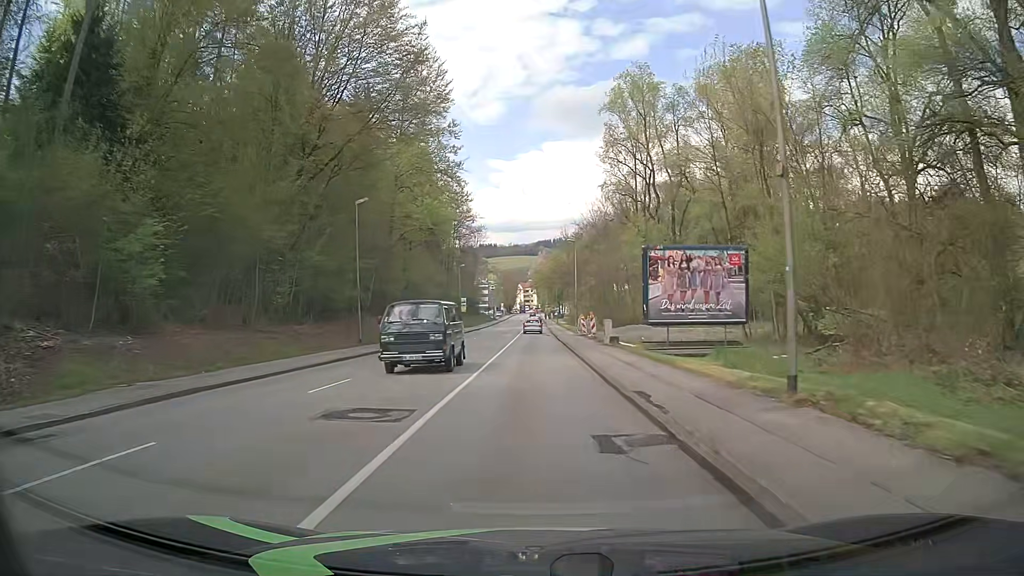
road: tertiary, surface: asphalt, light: Day
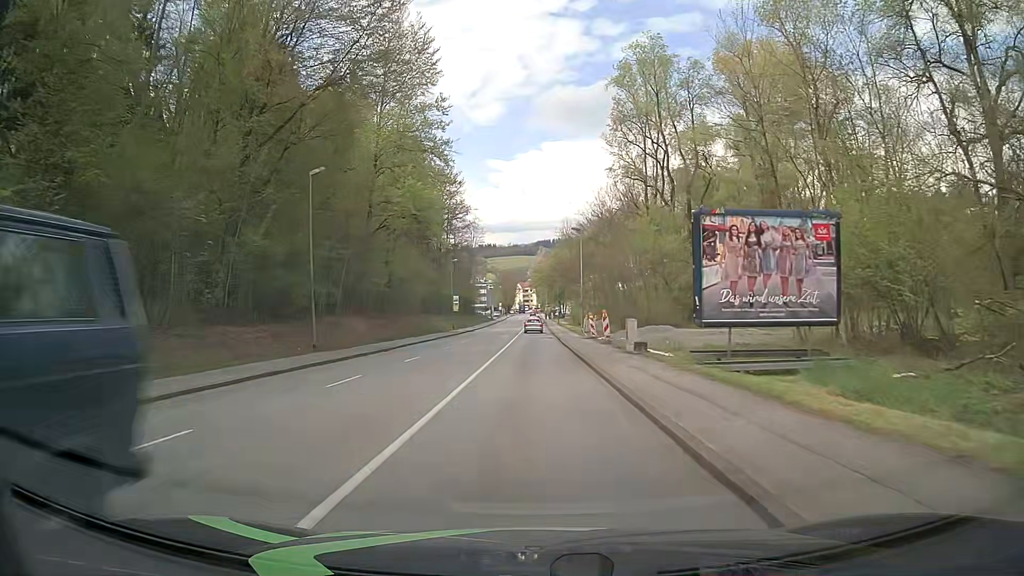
(+0.1, +7.9) m; +1°
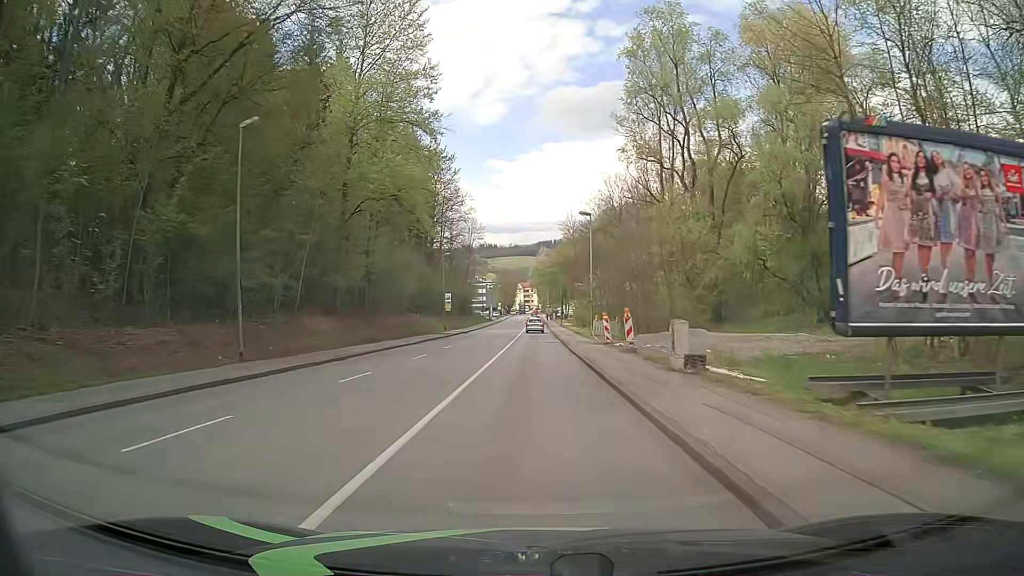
(-0.1, +7.9) m; -1°
(0, +10) (0, +20) (0, +30) (0, +40) (0, +50) (0, +60) (0, +70) (0, +80) (0, +90) (0, +100) m
